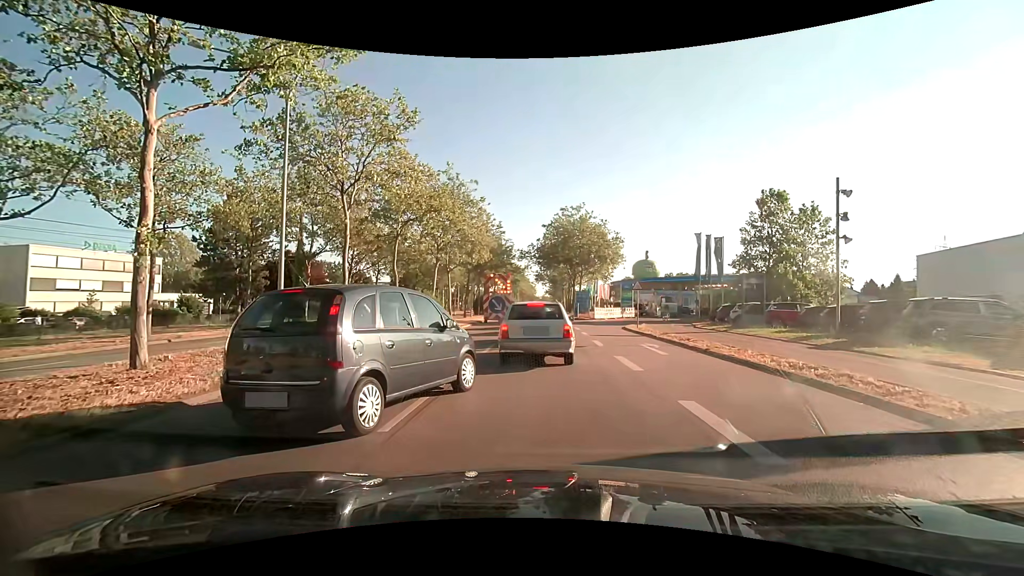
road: primary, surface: asphalt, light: Day
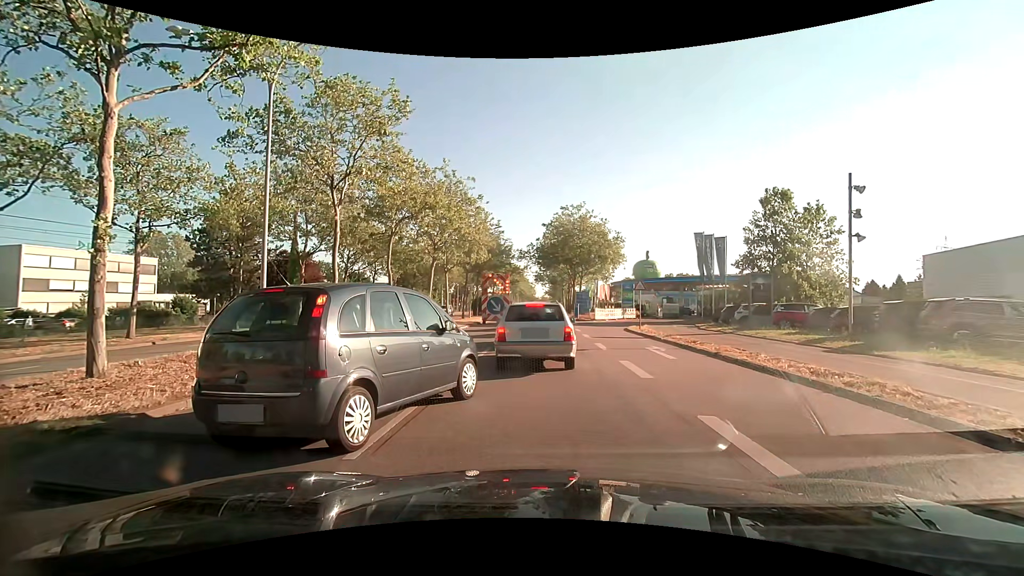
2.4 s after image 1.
(0.0, +0.9) m; 0°
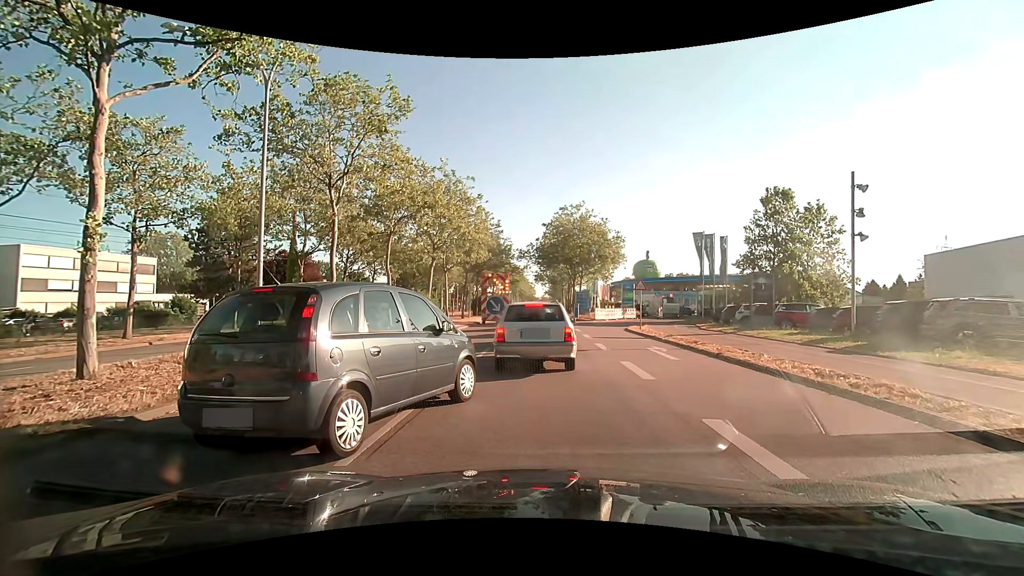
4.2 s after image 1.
(0.0, +0.2) m; 0°
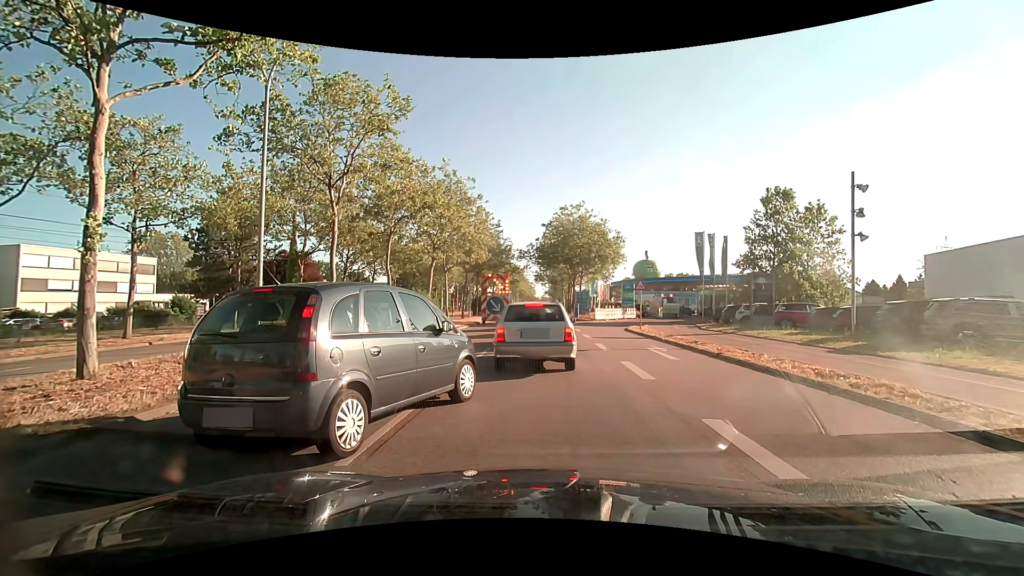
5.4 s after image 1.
(0.0, 0.0) m; 0°
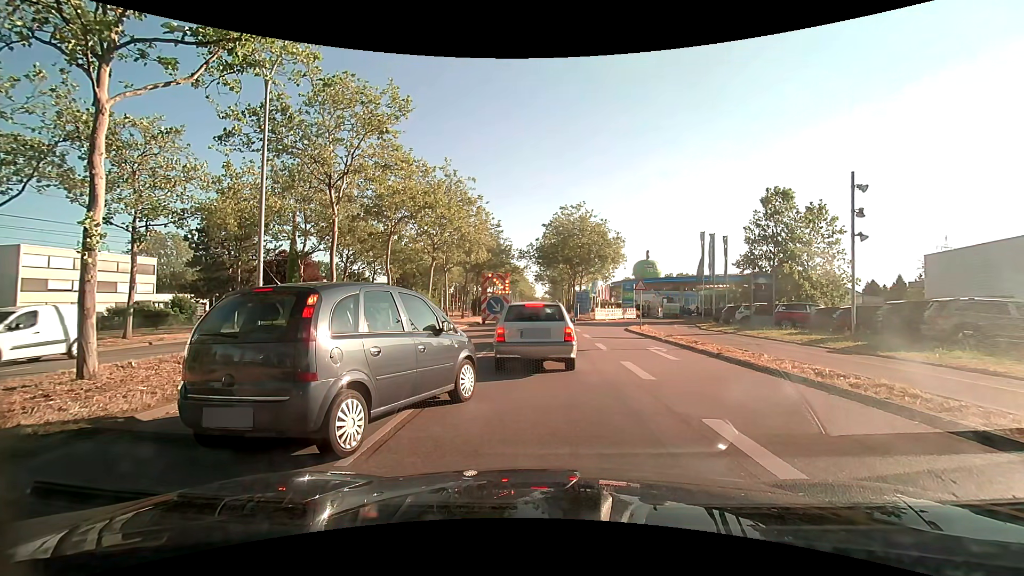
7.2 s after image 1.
(0.0, 0.0) m; 0°
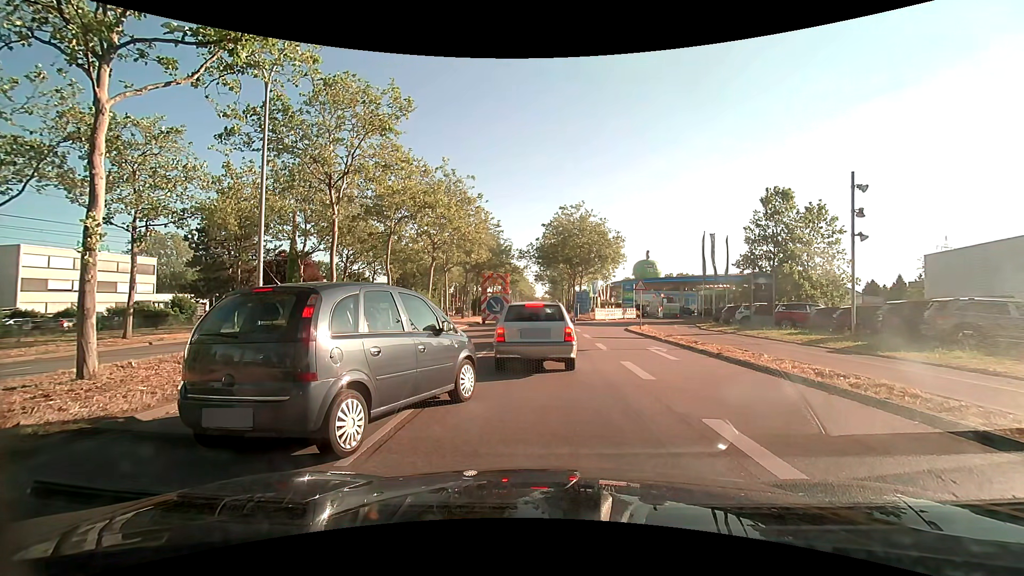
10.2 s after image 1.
(0.0, 0.0) m; 0°
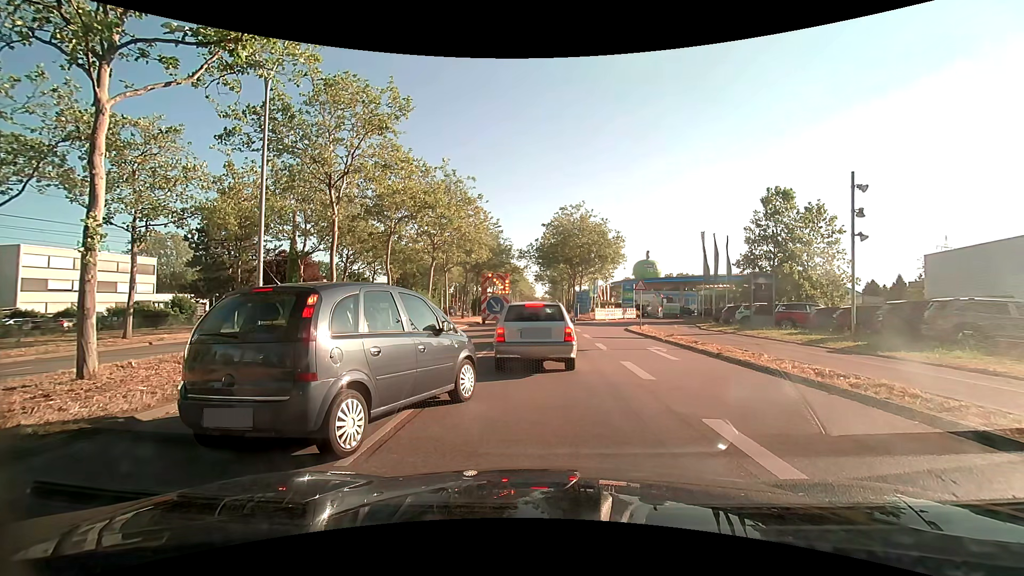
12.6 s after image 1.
(0.0, 0.0) m; 0°
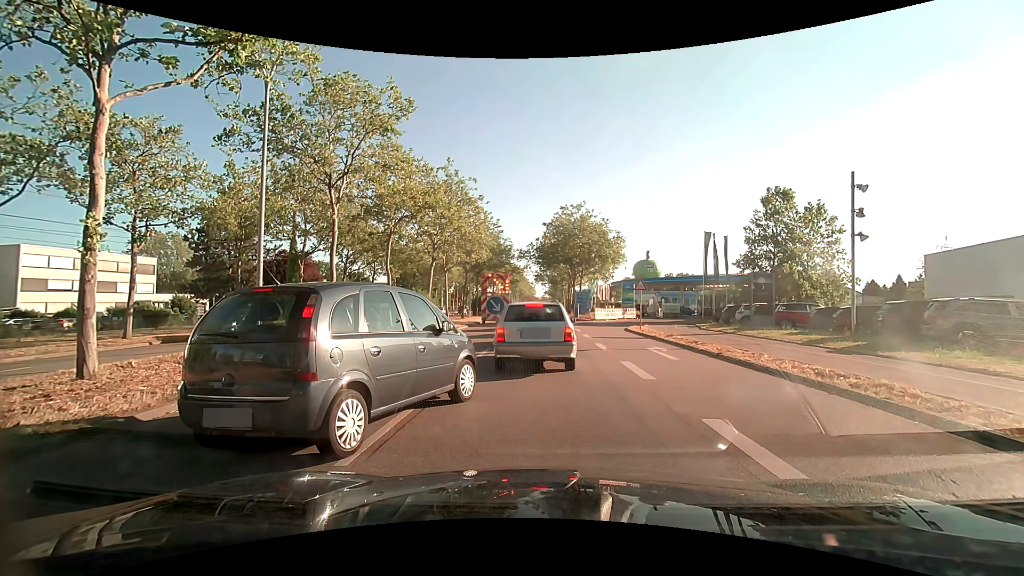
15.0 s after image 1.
(0.0, 0.0) m; 0°
